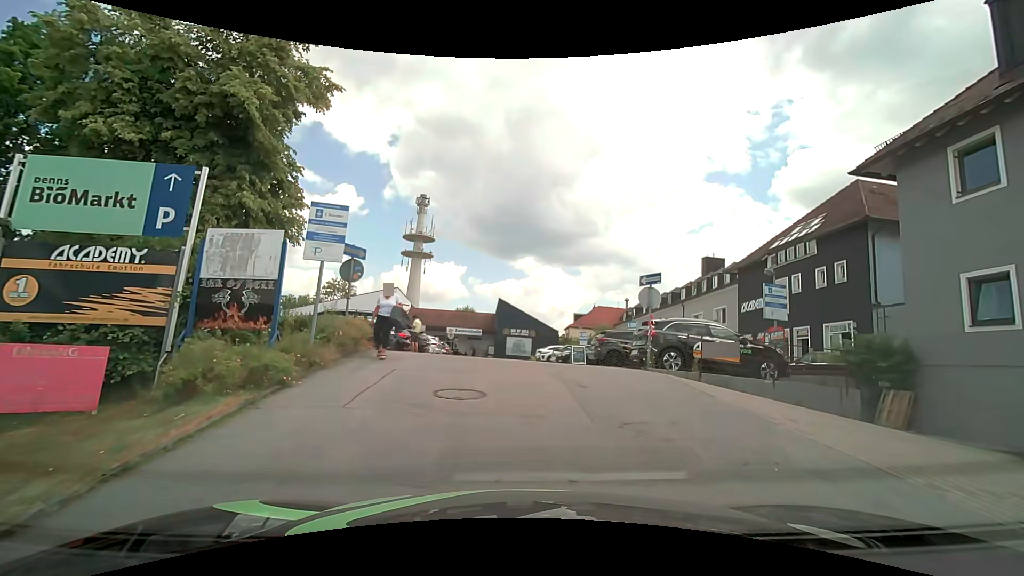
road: service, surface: asphalt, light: Day
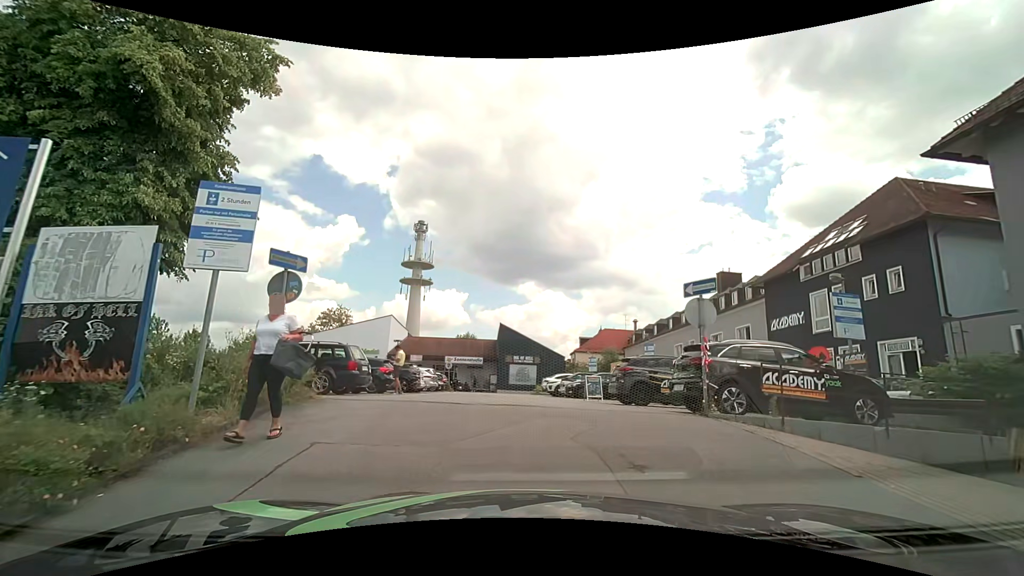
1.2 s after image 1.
(0.0, +3.7) m; +1°
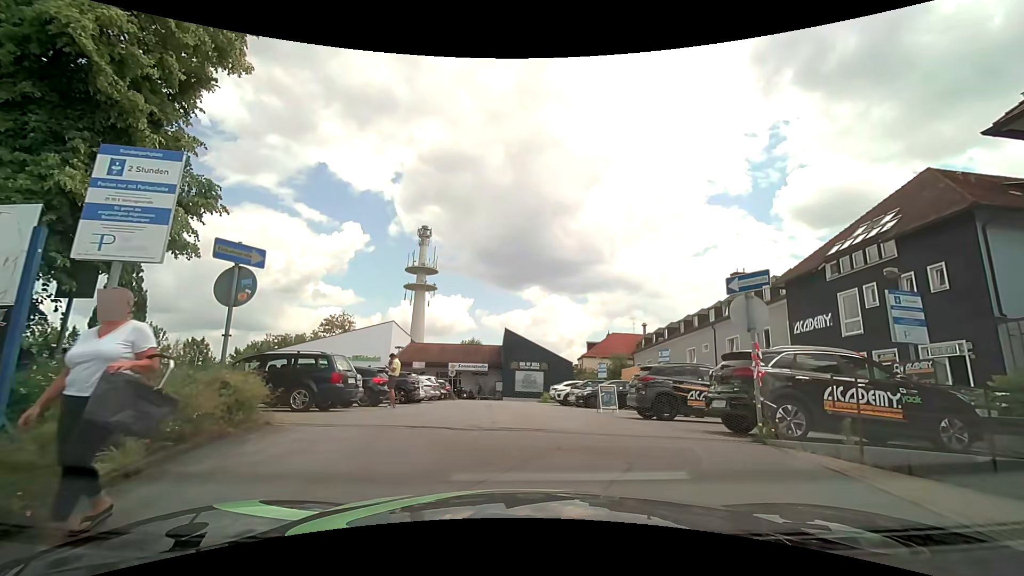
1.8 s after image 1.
(0.0, +1.8) m; -3°
